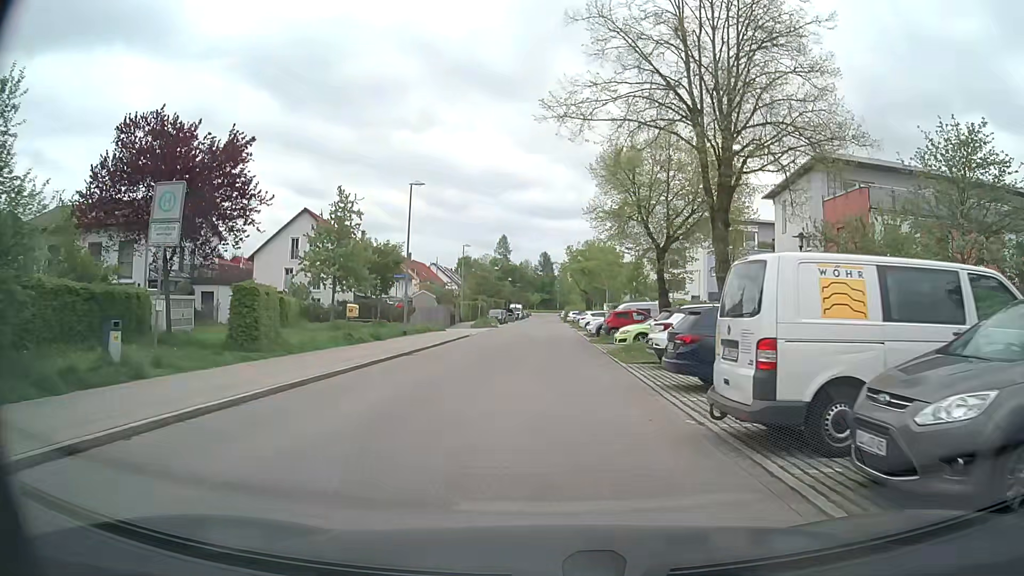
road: residential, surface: asphalt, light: Day
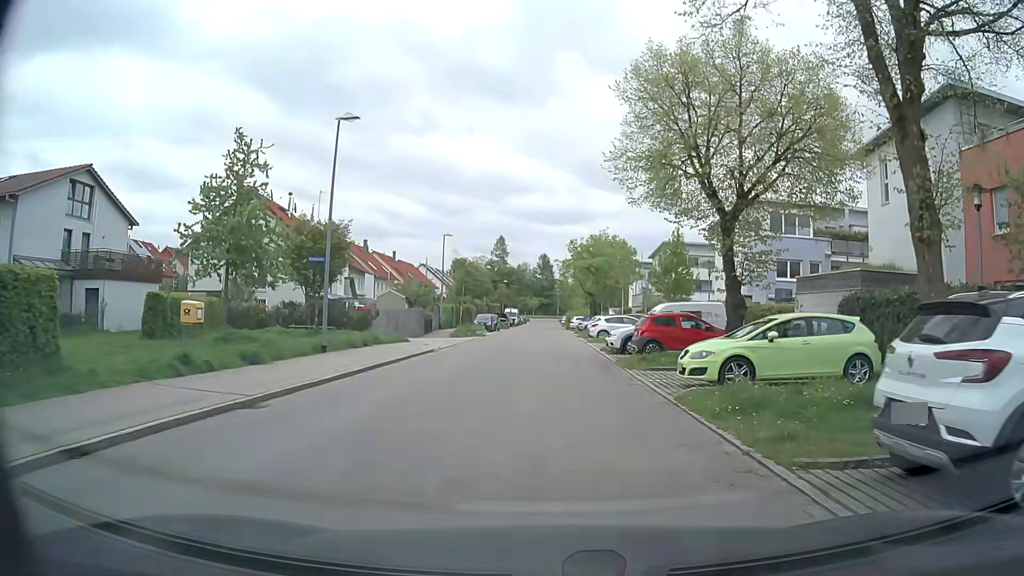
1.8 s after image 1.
(0.0, +12.5) m; 0°
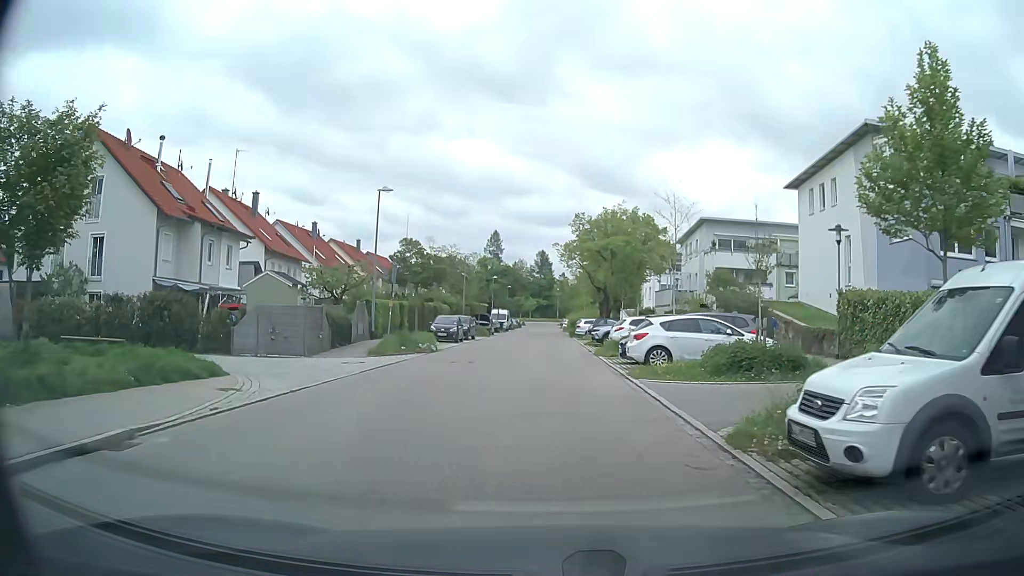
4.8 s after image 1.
(+0.2, +20.4) m; 0°
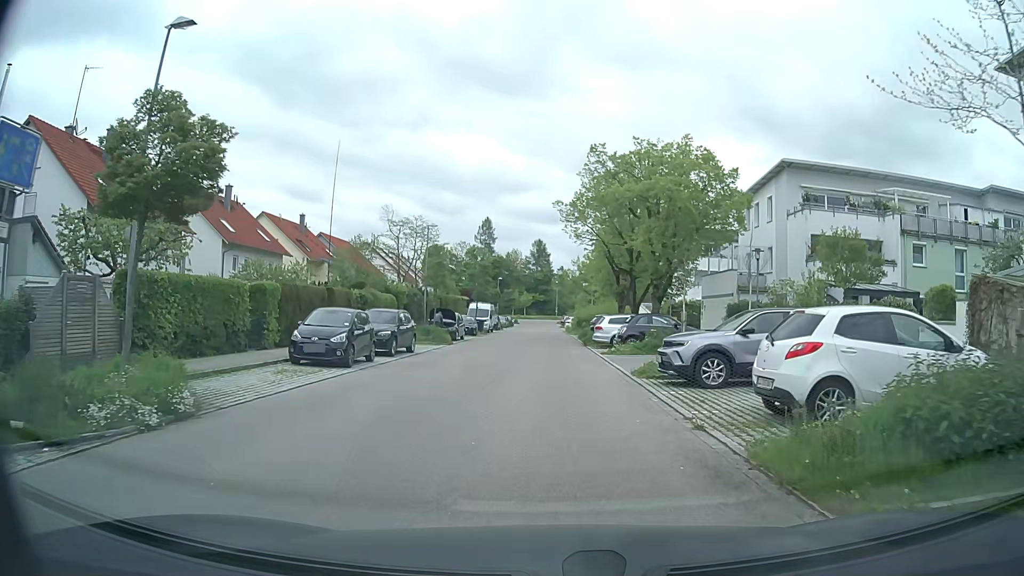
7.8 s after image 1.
(-0.1, +20.9) m; 0°
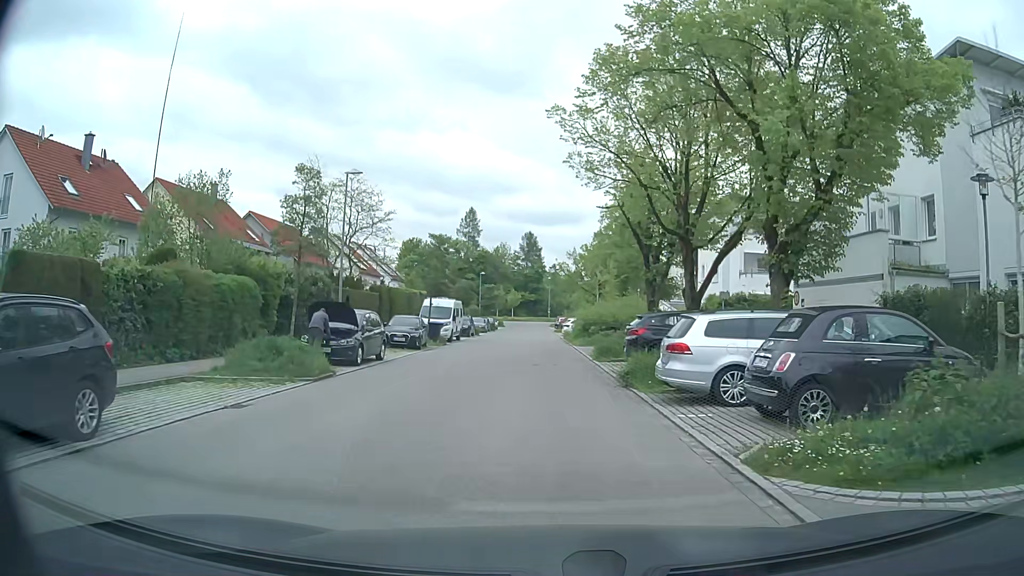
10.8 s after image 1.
(0.0, +18.7) m; +1°
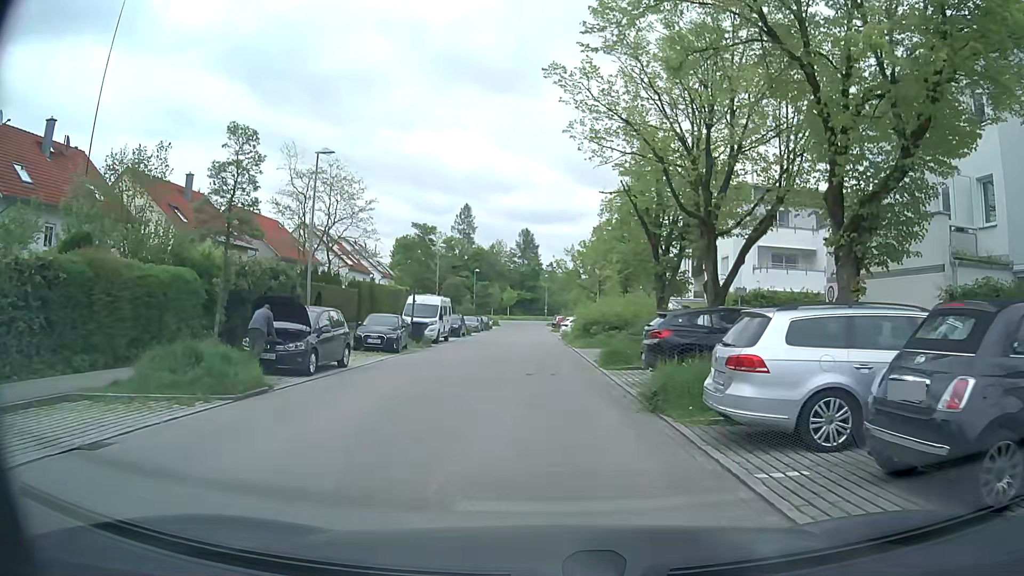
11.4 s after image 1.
(0.0, +3.8) m; 0°
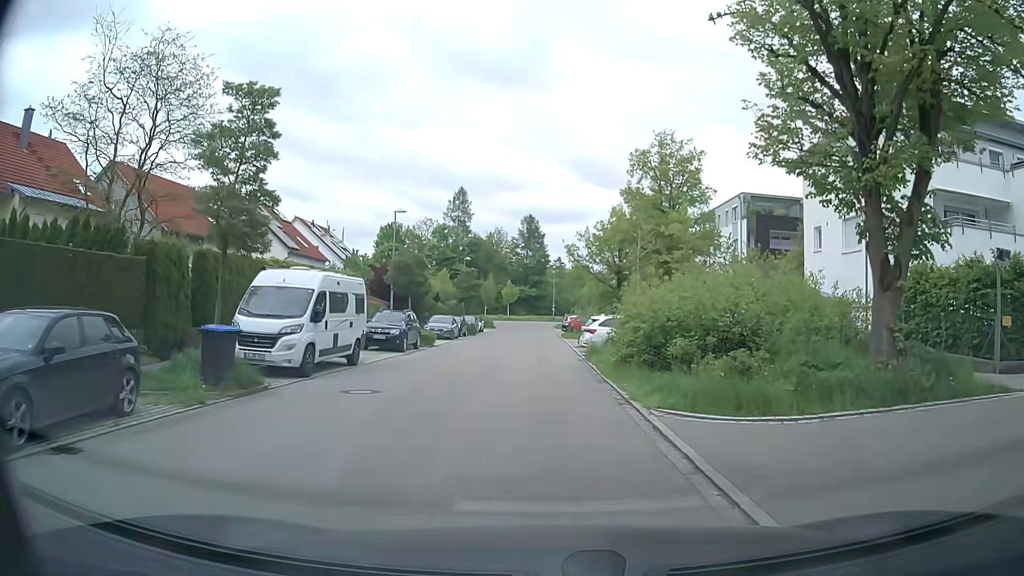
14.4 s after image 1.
(0.0, +20.2) m; 0°
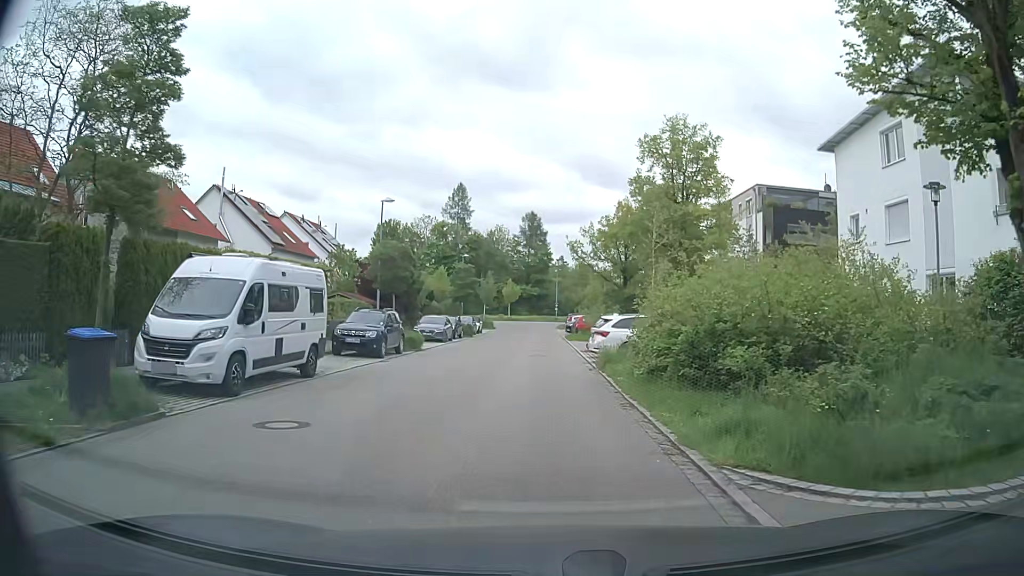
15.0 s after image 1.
(0.0, +4.0) m; -1°
(0, +10) (0, +20) (0, +30) (0, +40) (0, +50) (0, +60) (0, +70) (0, +80) (-3, +89) (-12, +92) m
